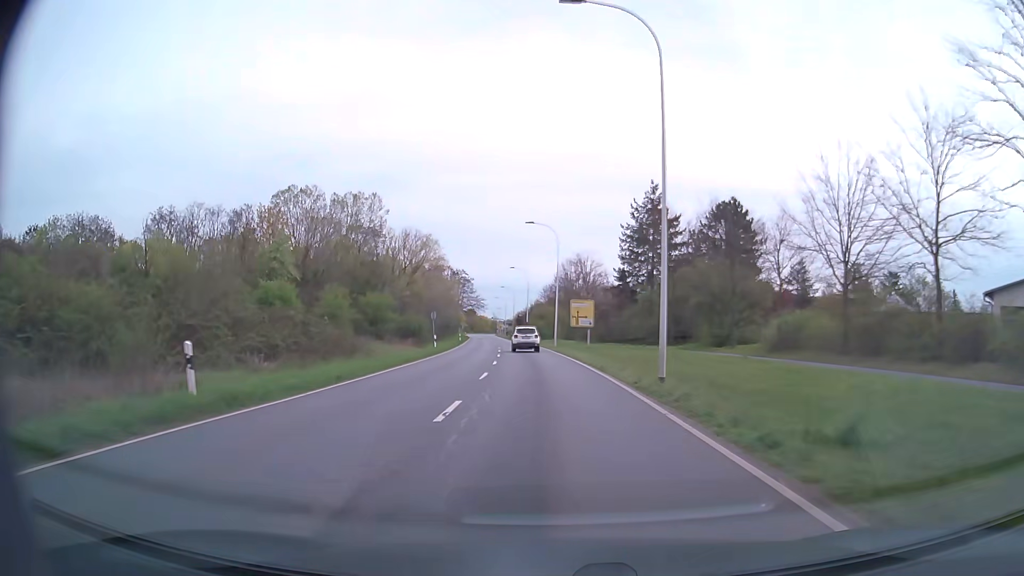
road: secondary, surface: asphalt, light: Day
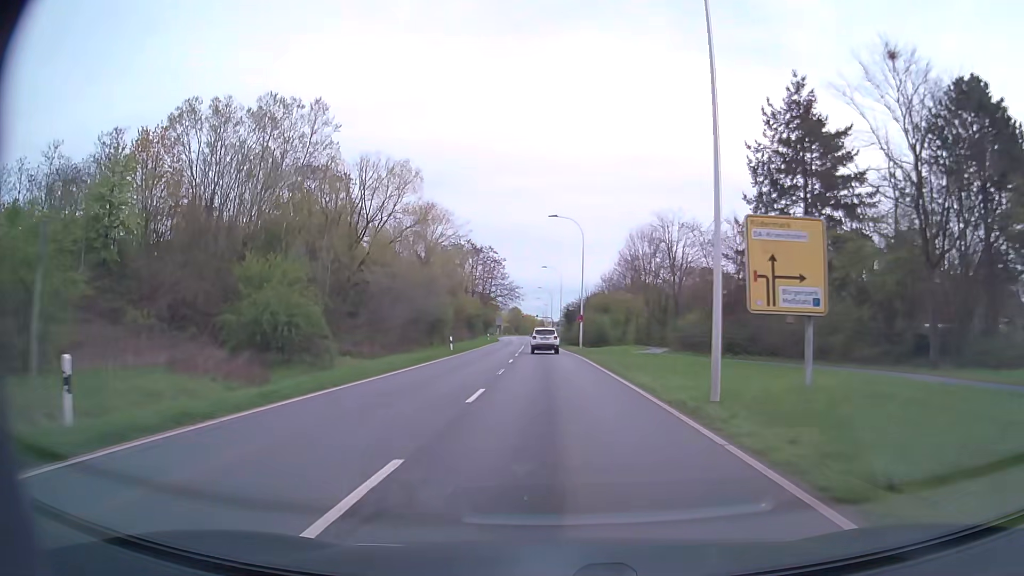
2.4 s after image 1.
(-1.9, +42.4) m; -5°
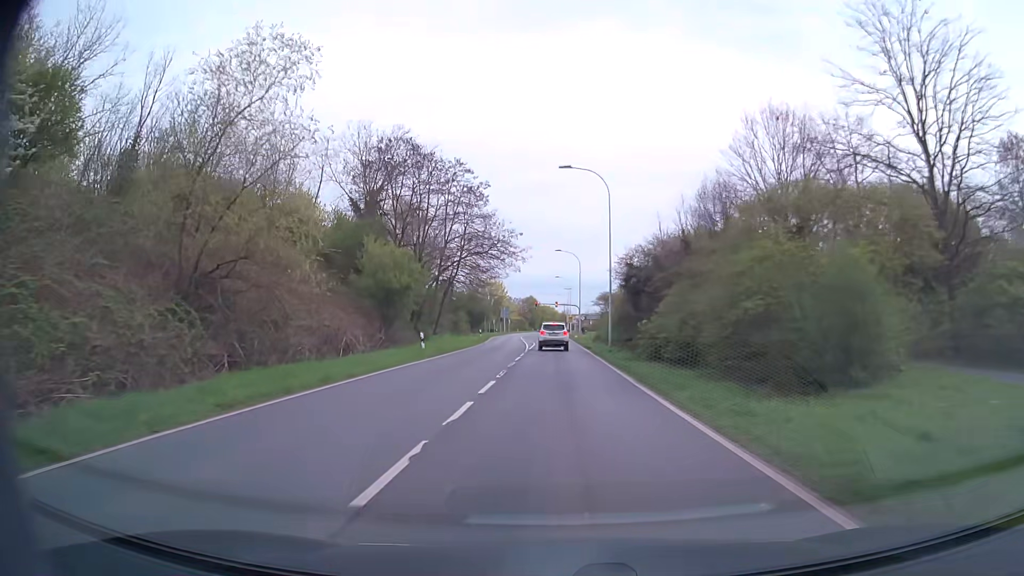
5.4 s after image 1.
(-1.0, +52.8) m; -1°
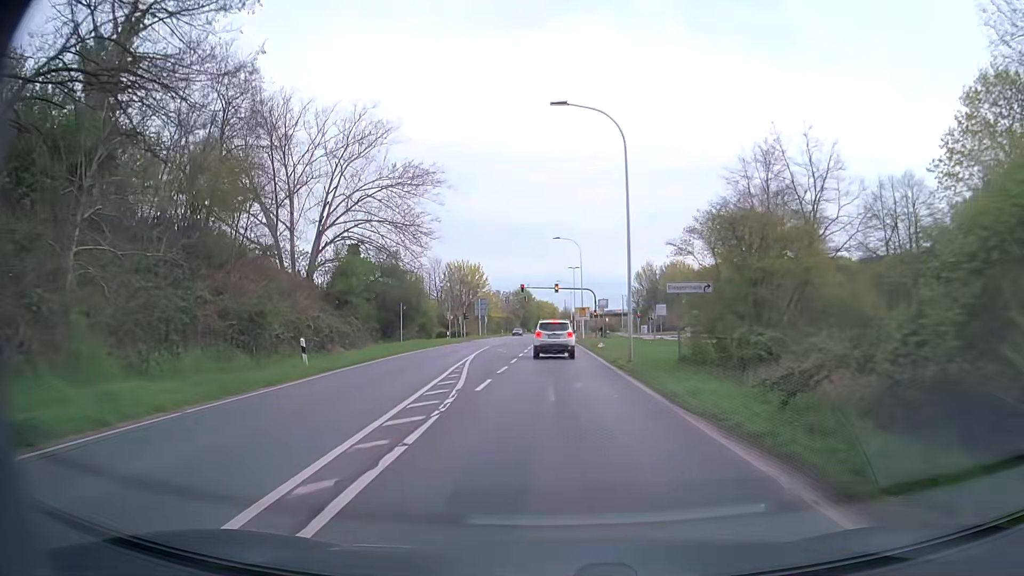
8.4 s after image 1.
(-0.4, +49.3) m; 0°
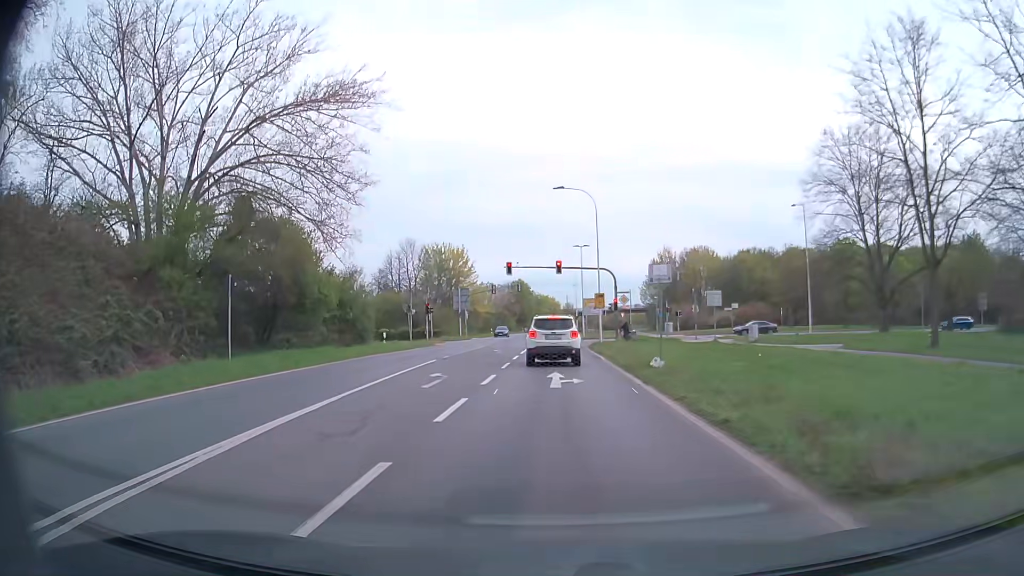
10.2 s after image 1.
(-0.1, +22.3) m; 0°
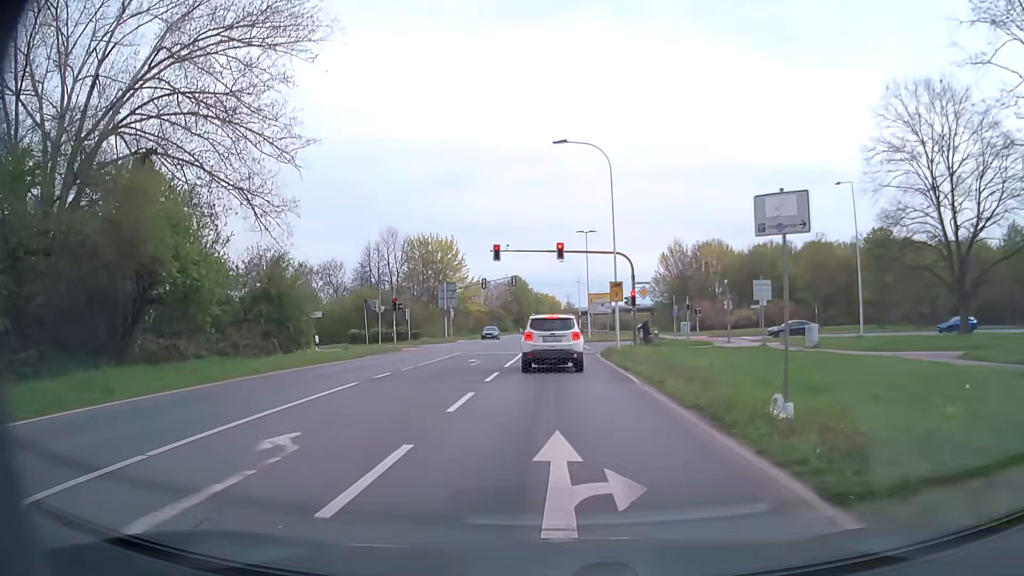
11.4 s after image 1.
(0.0, +10.5) m; 0°
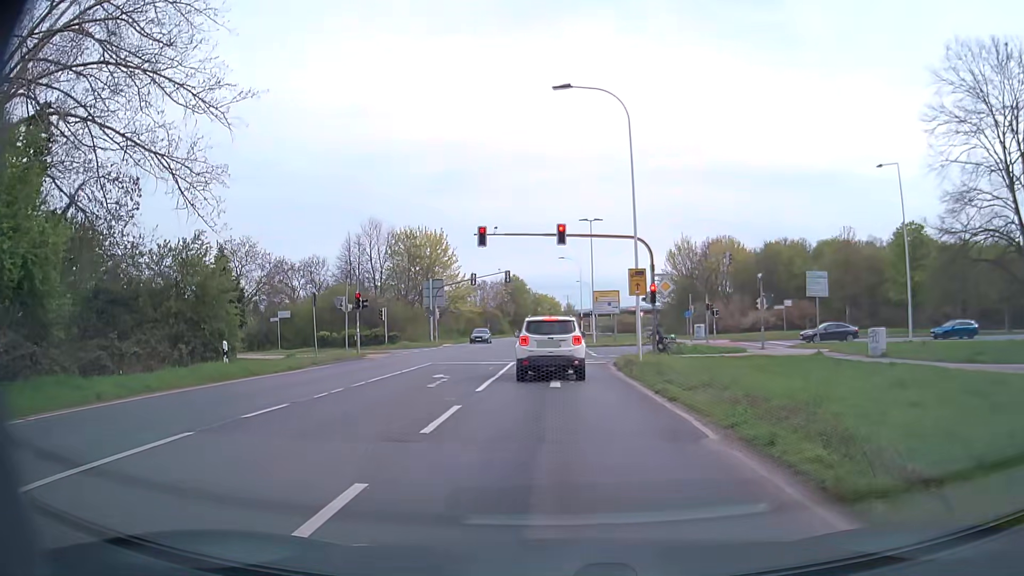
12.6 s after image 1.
(0.0, +7.6) m; 0°
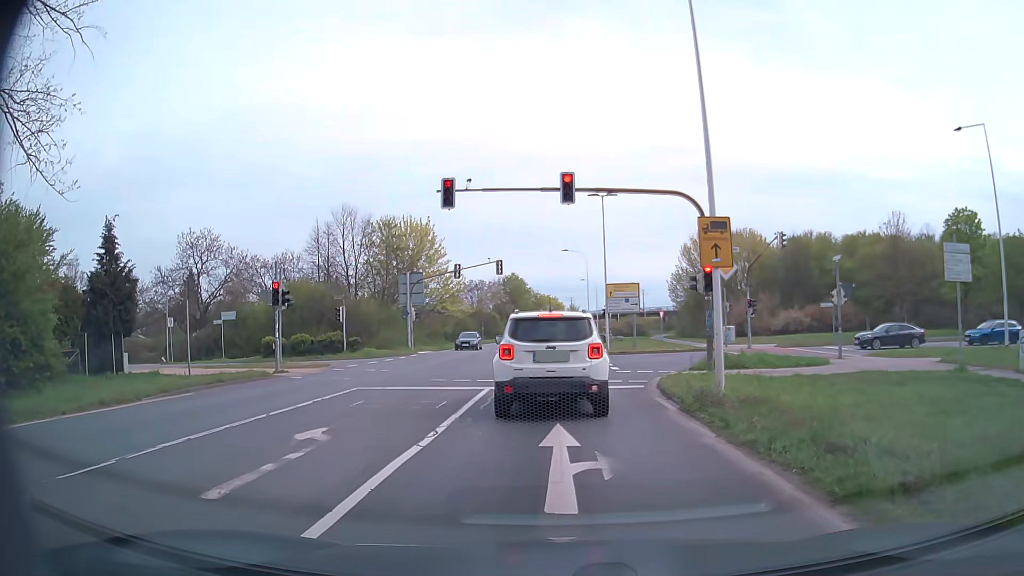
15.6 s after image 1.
(0.0, +10.4) m; -1°
(0, +10) (0, +20) (0, +30) (+1, +40) (+1, +50) (+1, +60) (+1, +70) (+2, +80) (+3, +90) (+3, +100) m
